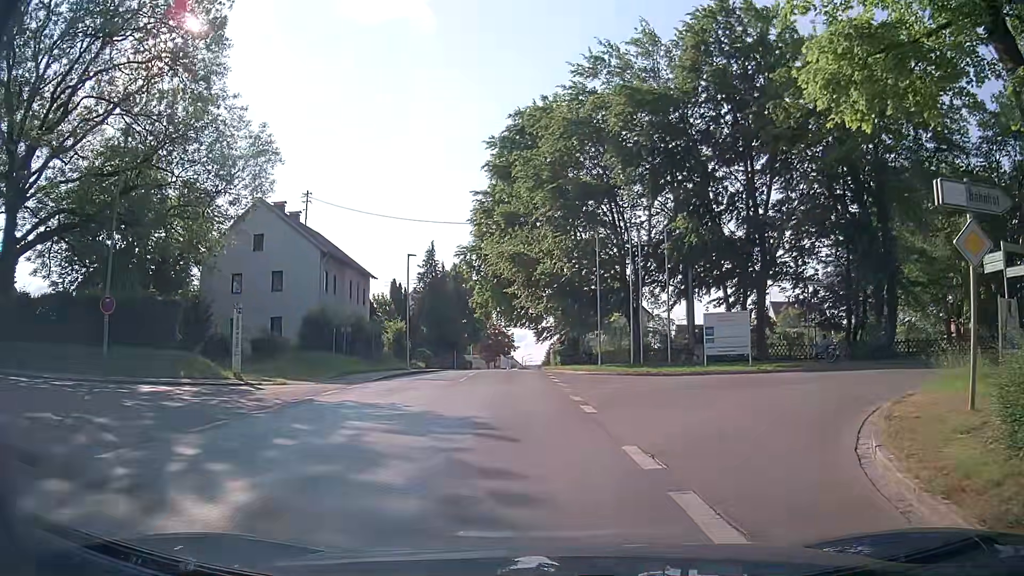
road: tertiary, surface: asphalt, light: Day
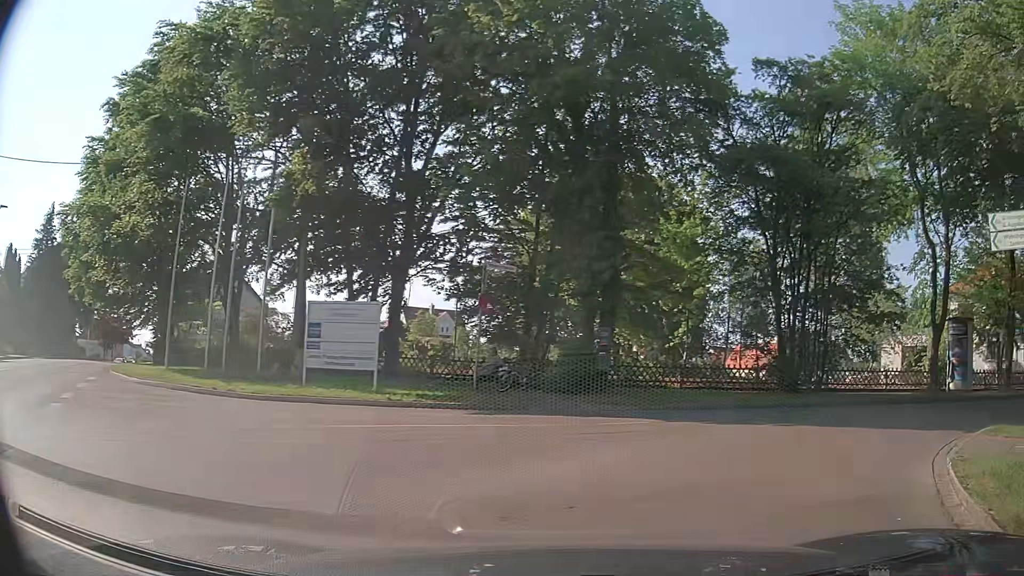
(+2.1, +10.7) m; +29°
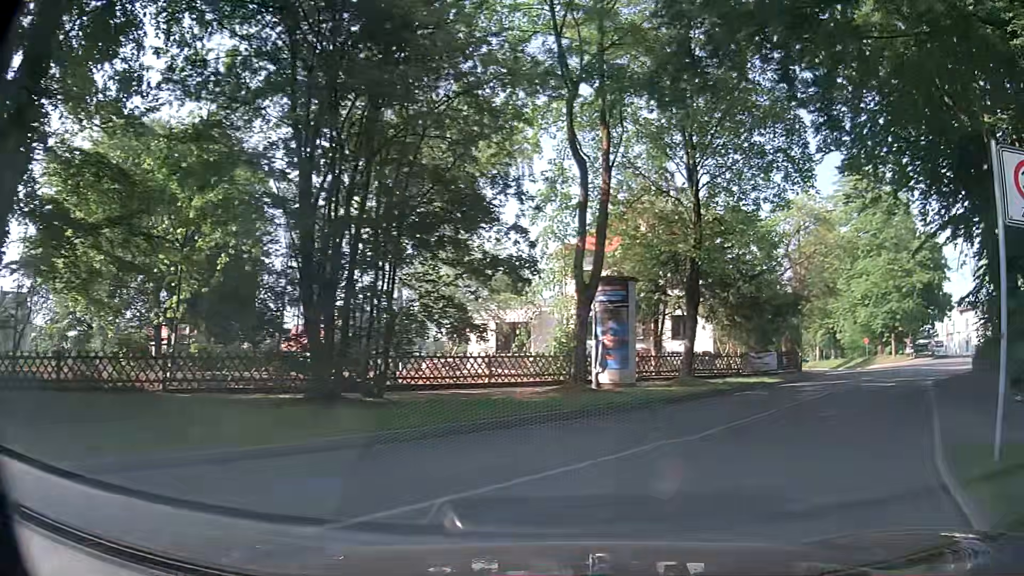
(+3.7, +10.1) m; +38°
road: residential
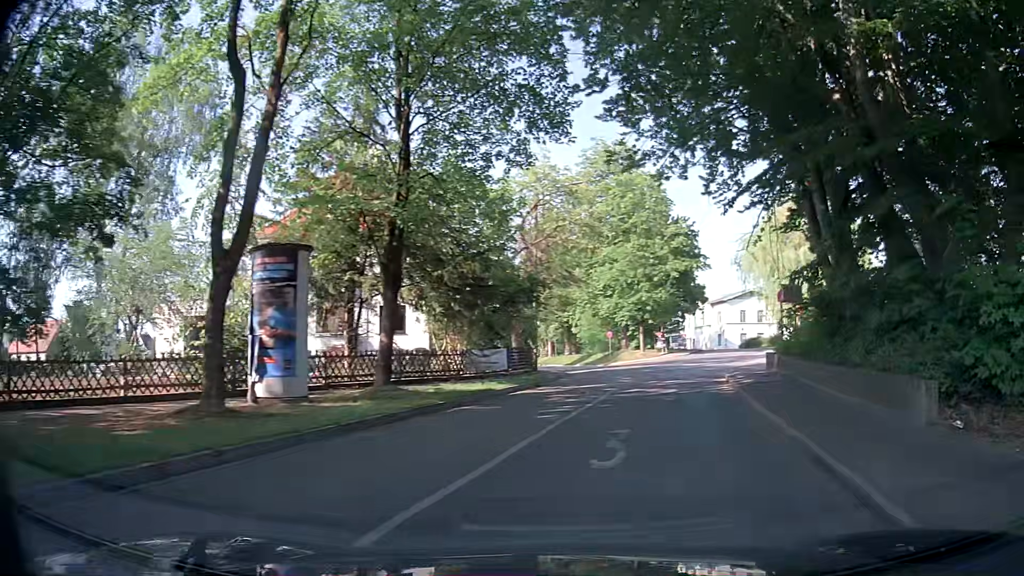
(+1.2, +6.0) m; +24°
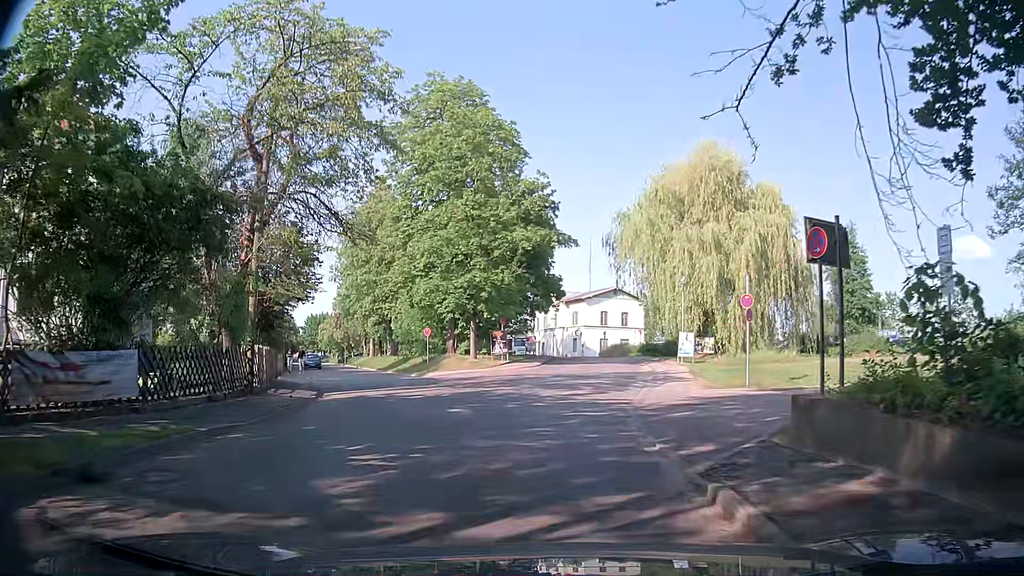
(+2.7, +15.9) m; +13°
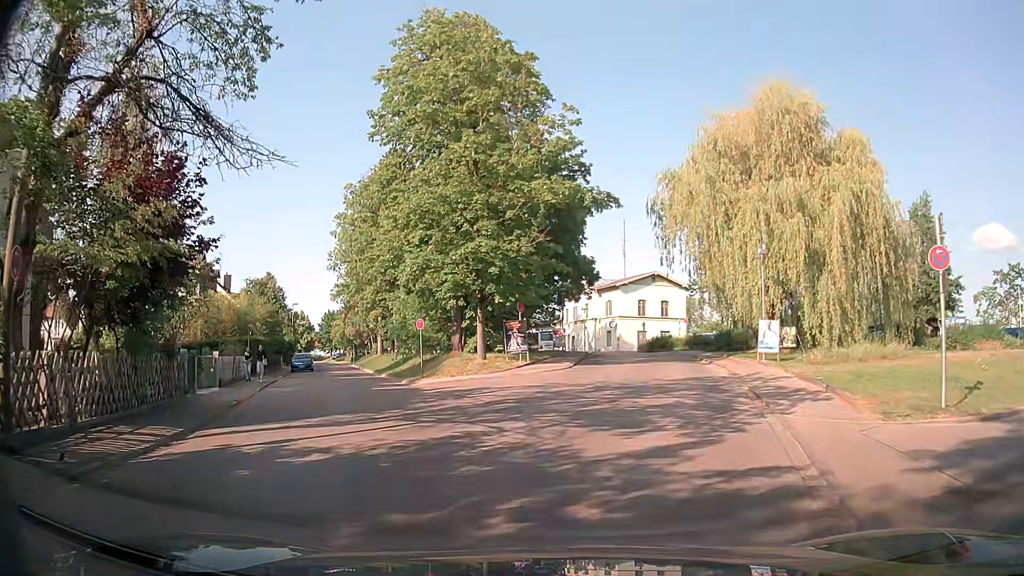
(-0.1, +9.5) m; -2°
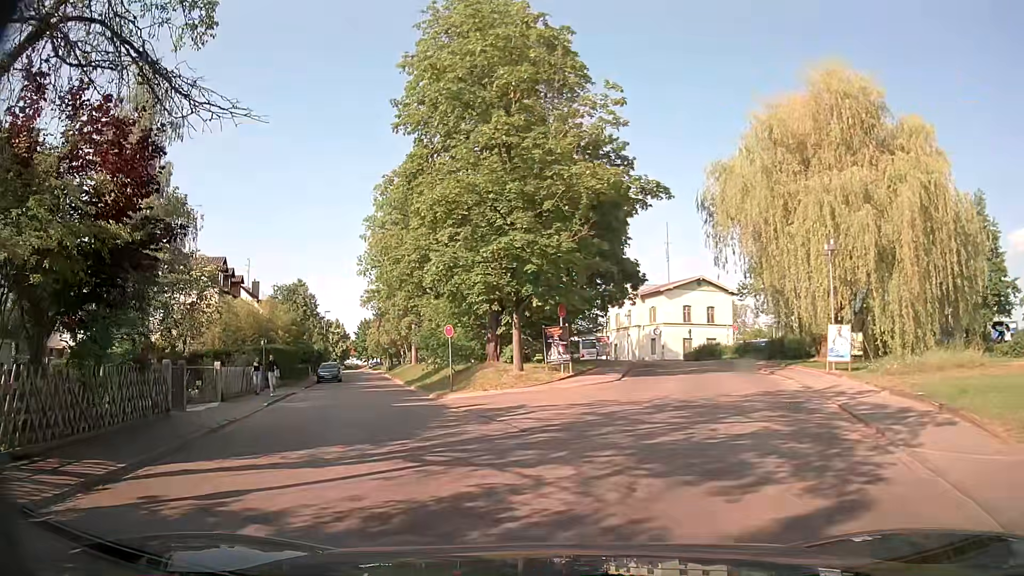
(0.0, +3.1) m; -3°
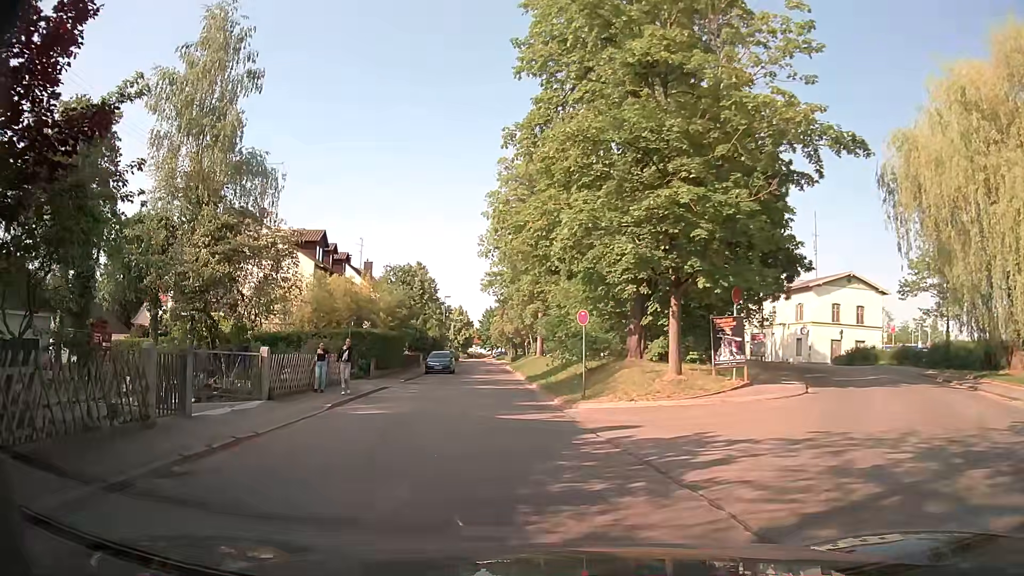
(-0.6, +6.1) m; -10°
(-1, +10) (-2, +20) (-3, +30) (-4, +40) (-5, +50) (-6, +60) (-7, +70) (-8, +80) (-9, +90) (-10, +99) m
